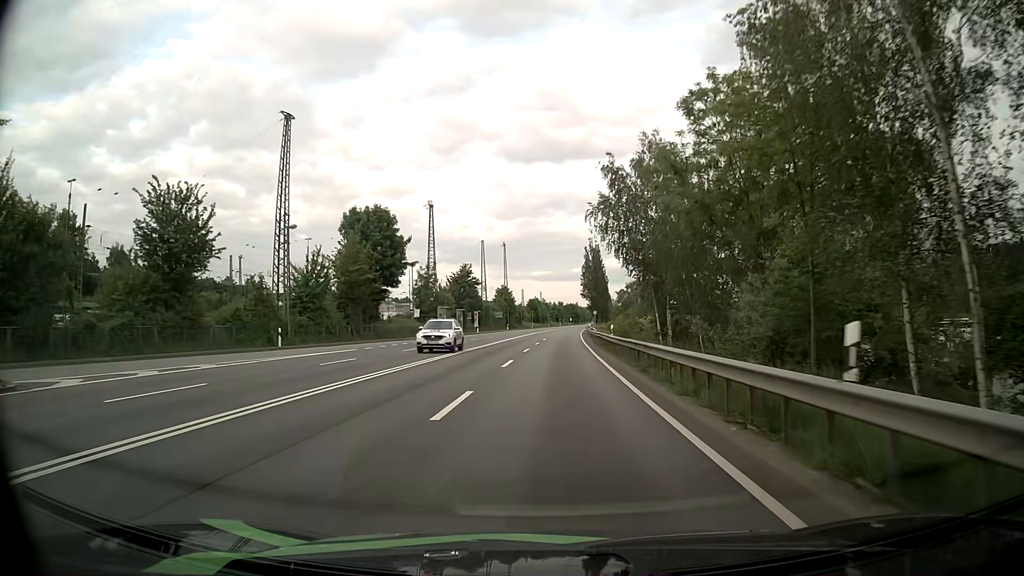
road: primary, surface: asphalt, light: Day
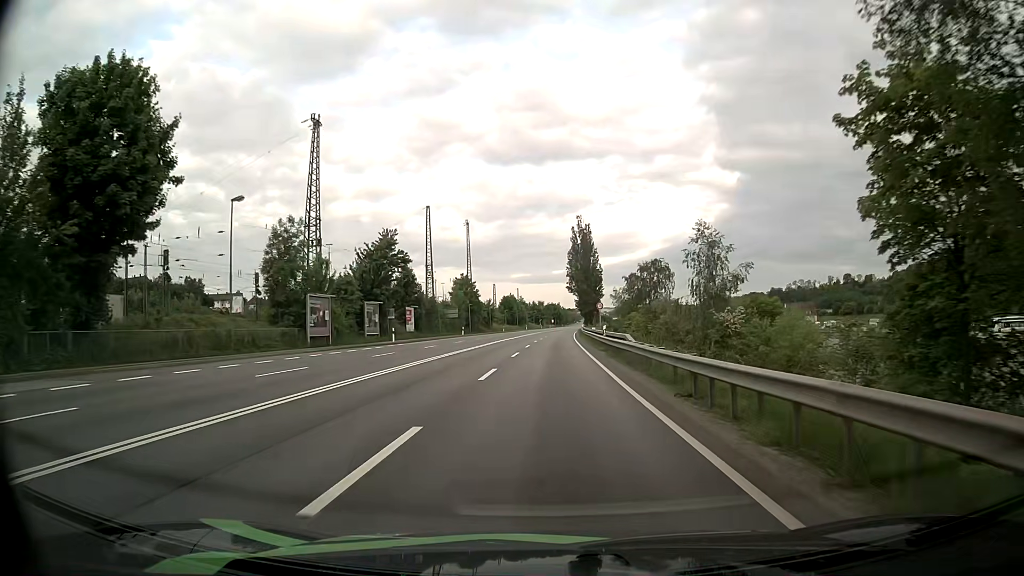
(+0.4, +40.9) m; +1°
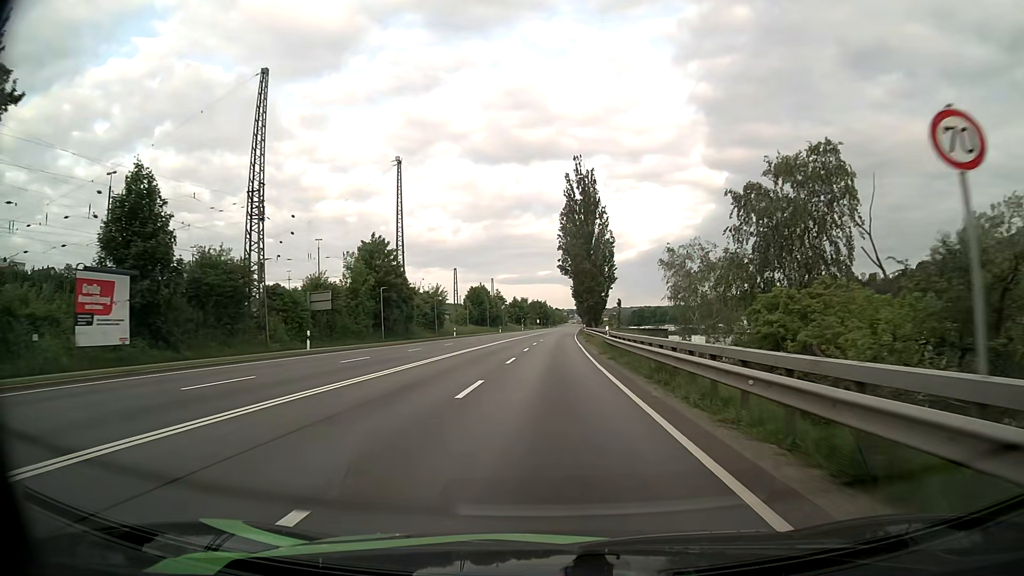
(+0.5, +52.1) m; +1°
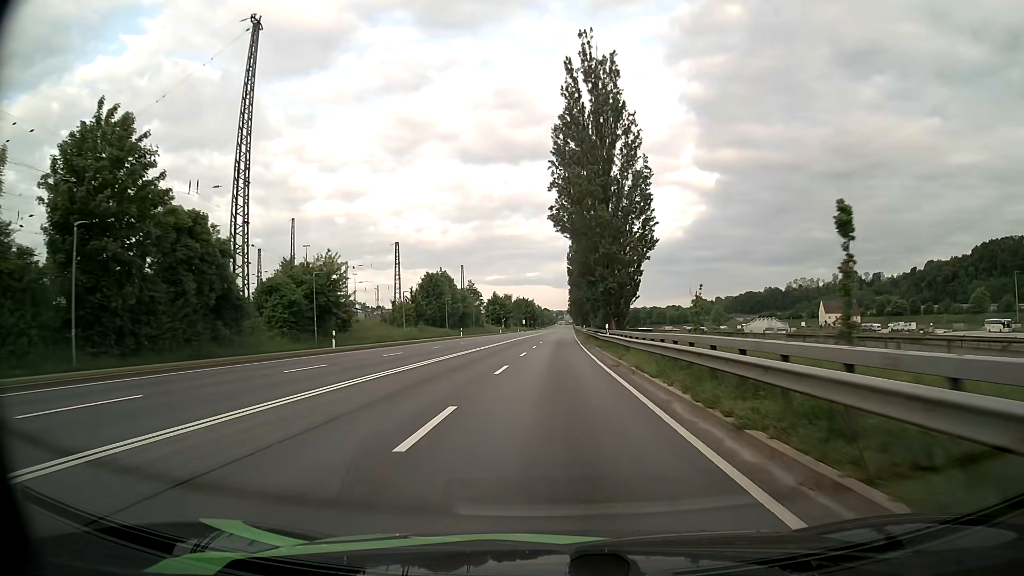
(+0.4, +41.7) m; +1°
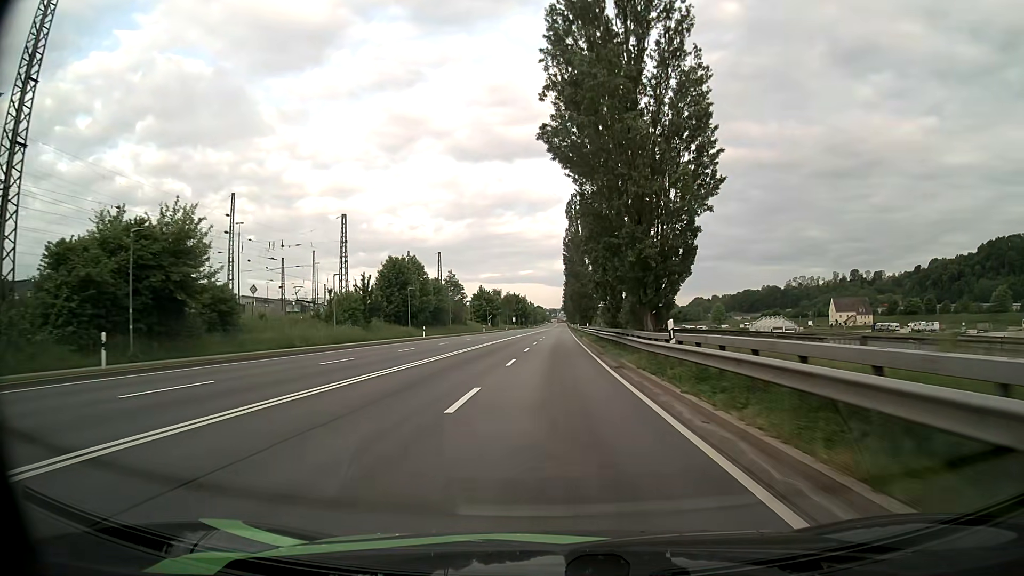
(+0.1, +20.8) m; 0°
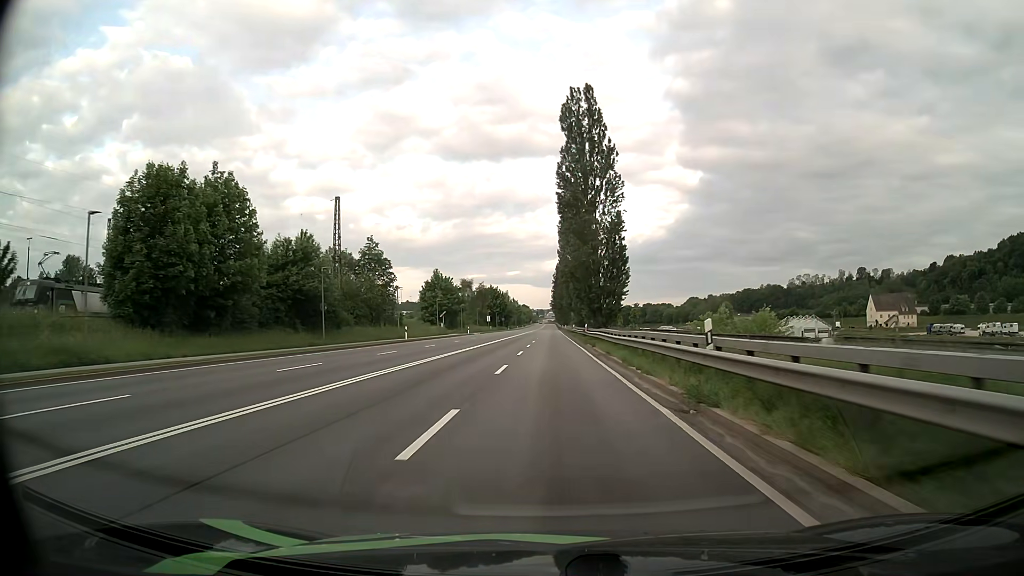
(+0.4, +51.9) m; +1°
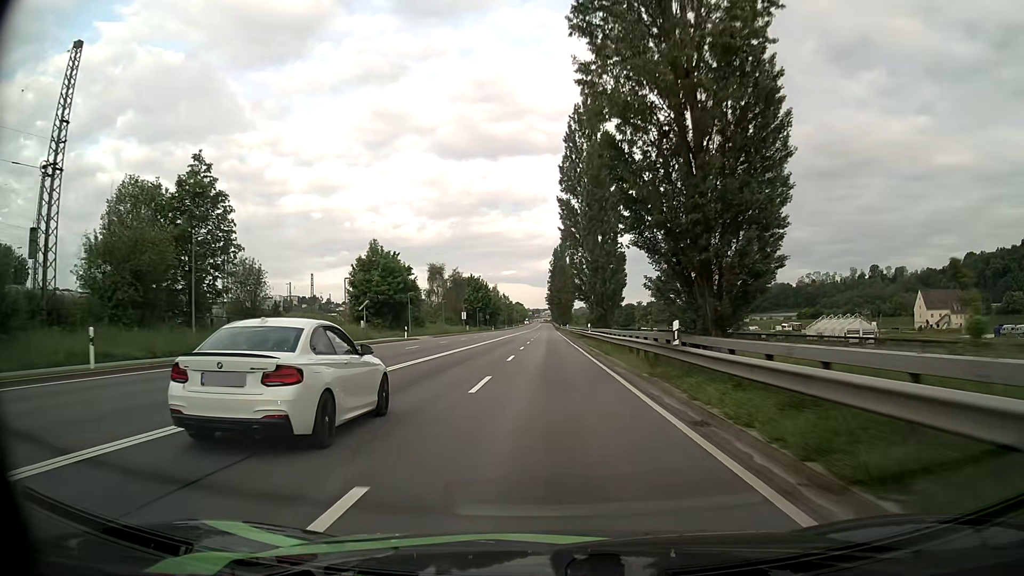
(+0.2, +41.4) m; +1°
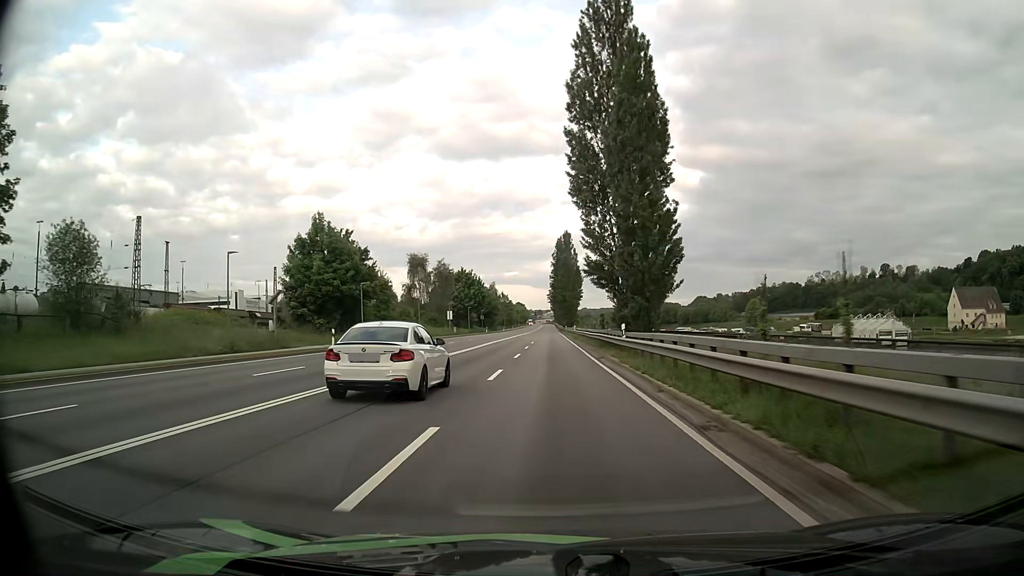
(-0.1, +20.7) m; -1°
(0, +10) (0, +20) (0, +30) (0, +40) (0, +50) (+1, +60) (+1, +70) (+1, +80) (+1, +90) (+1, +100) m
